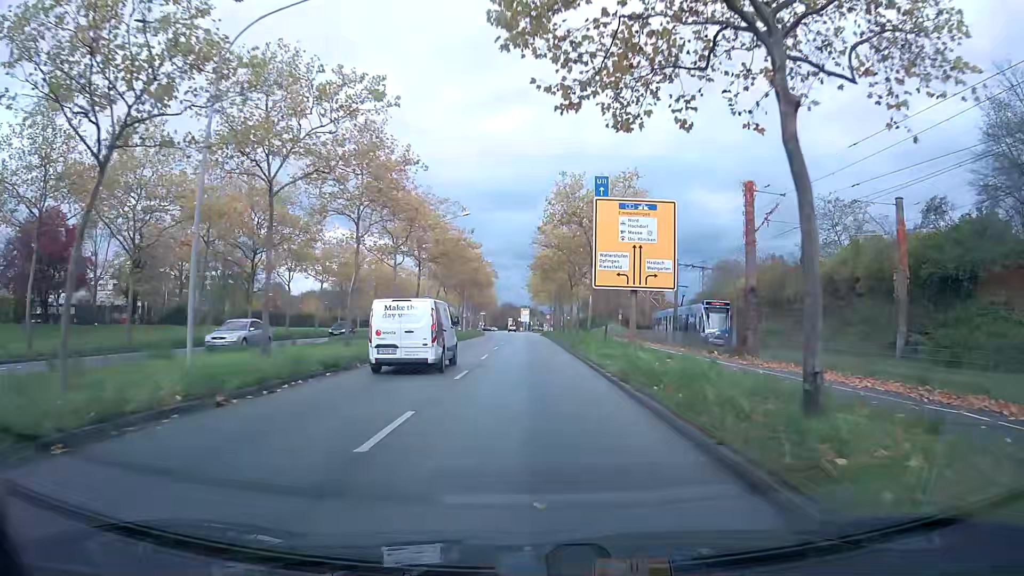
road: primary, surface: asphalt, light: Day
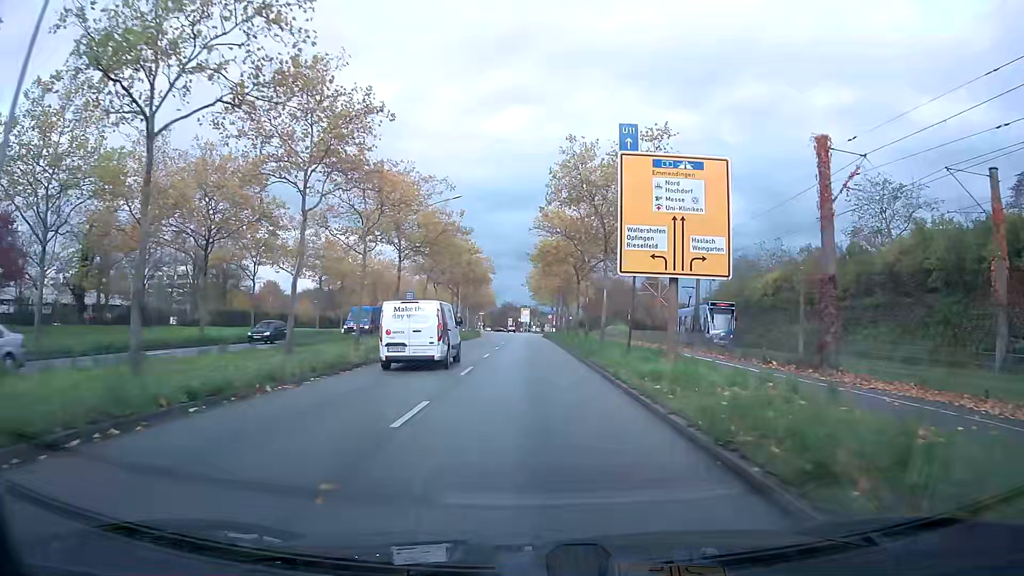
(0.0, +7.4) m; 0°
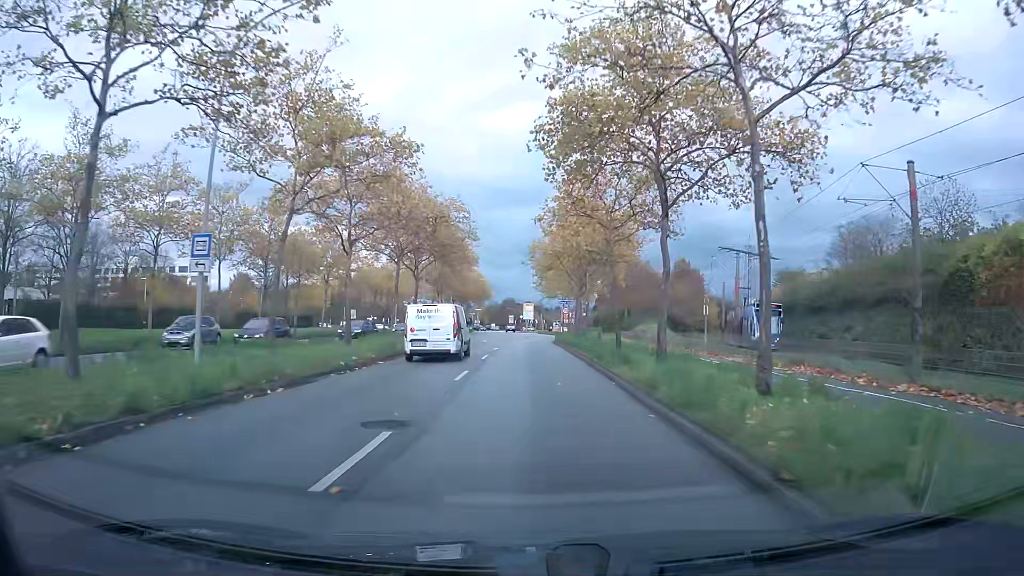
(-0.1, +30.0) m; 0°
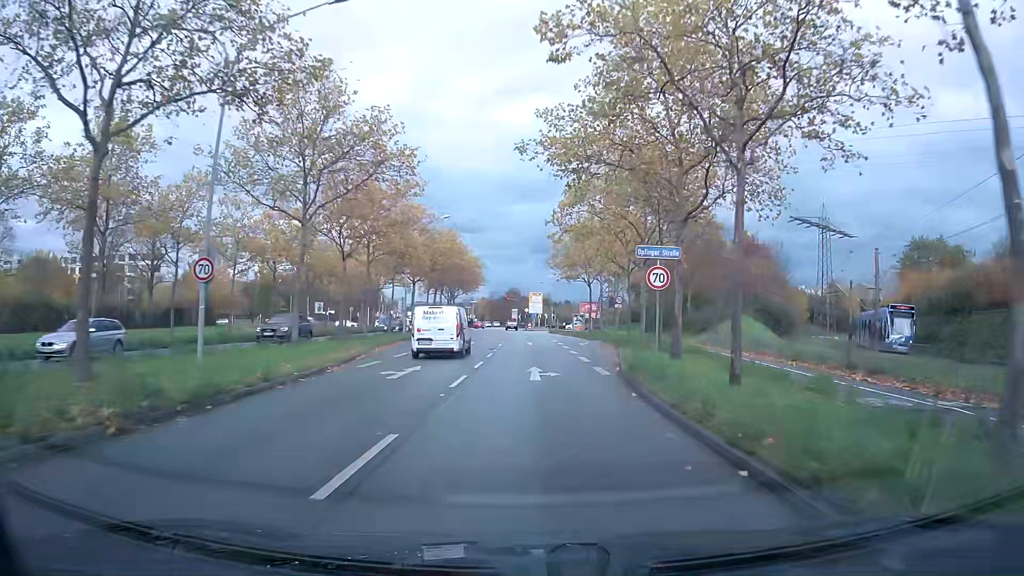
(-0.2, +37.2) m; -1°
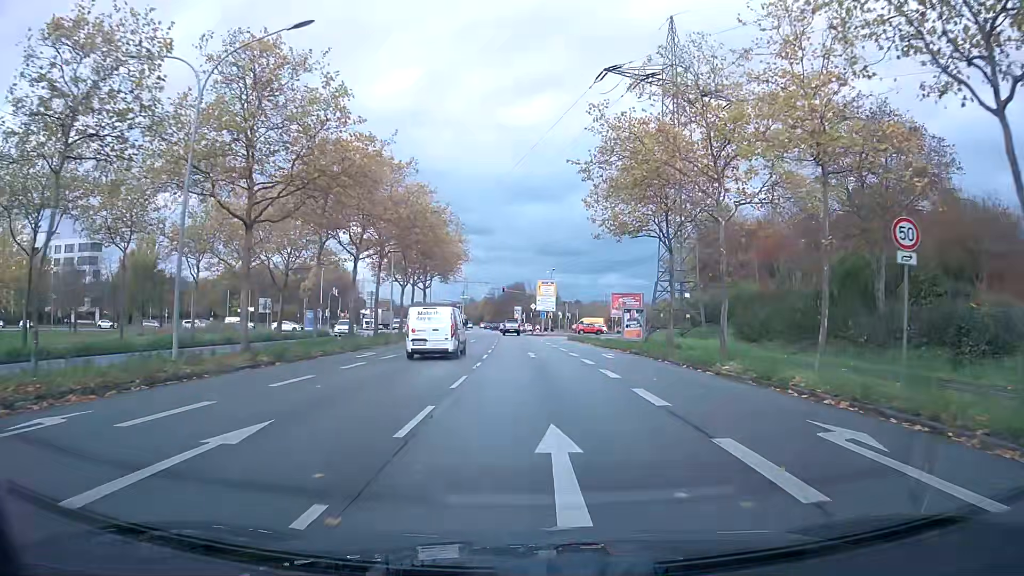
(-0.2, +36.5) m; 0°
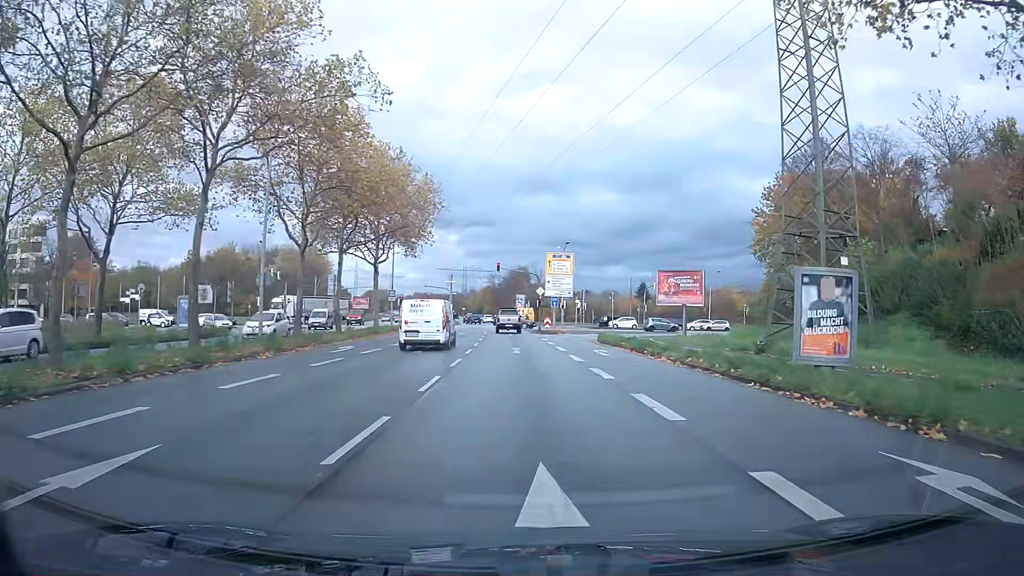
(-0.2, +25.5) m; -1°
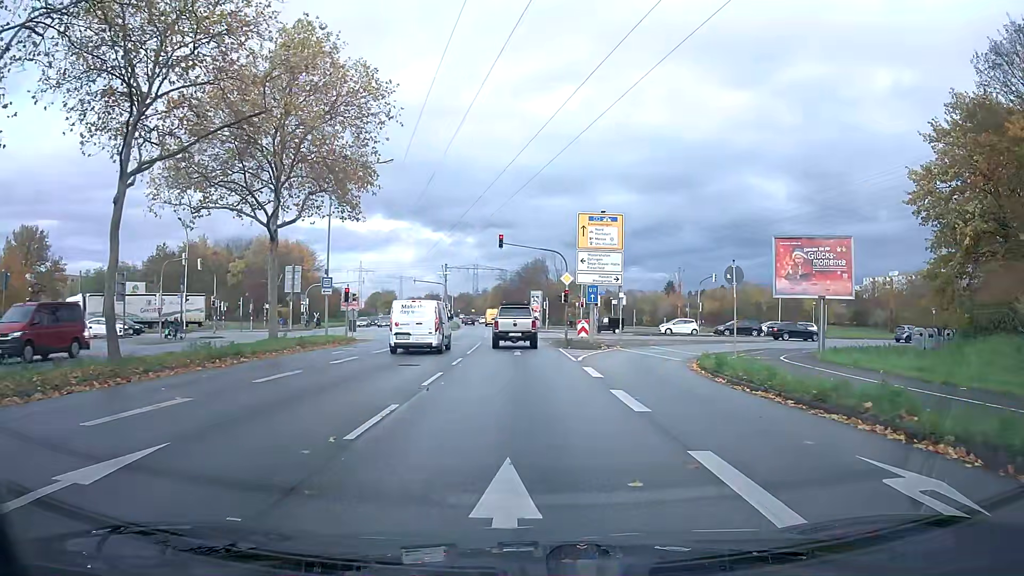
(-0.3, +22.6) m; -1°
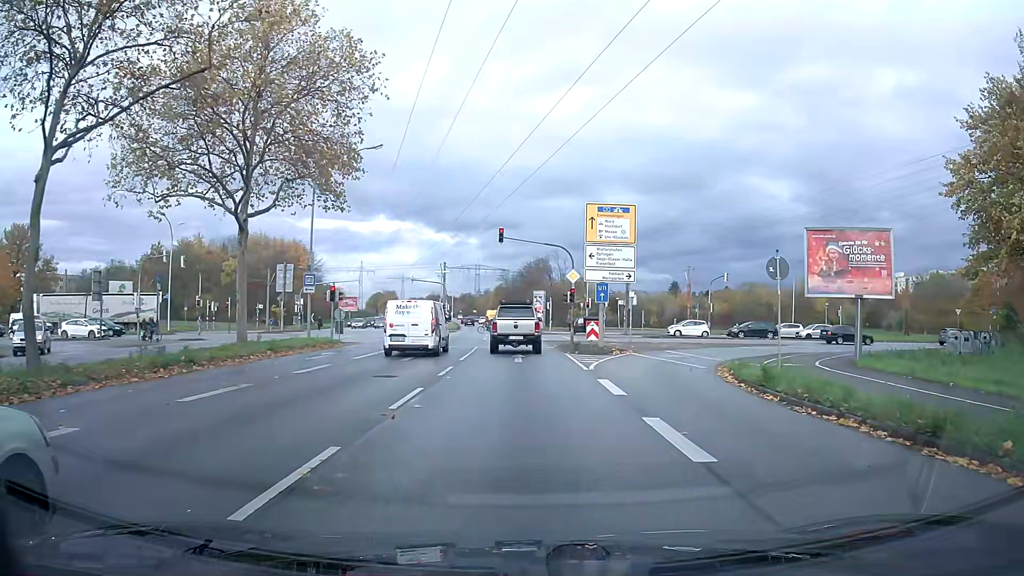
(0.0, +3.3) m; 0°
